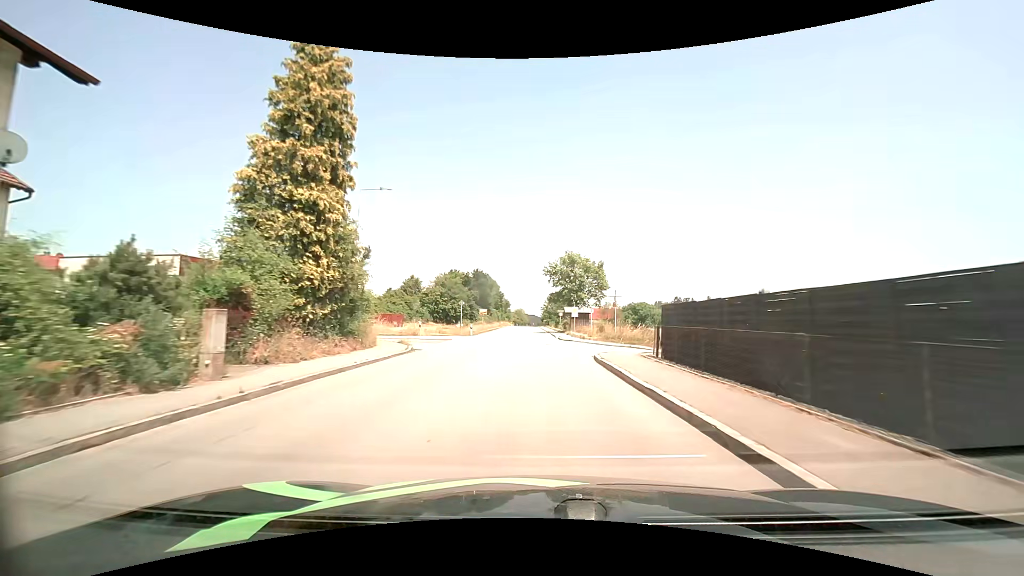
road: tertiary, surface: asphalt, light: Day
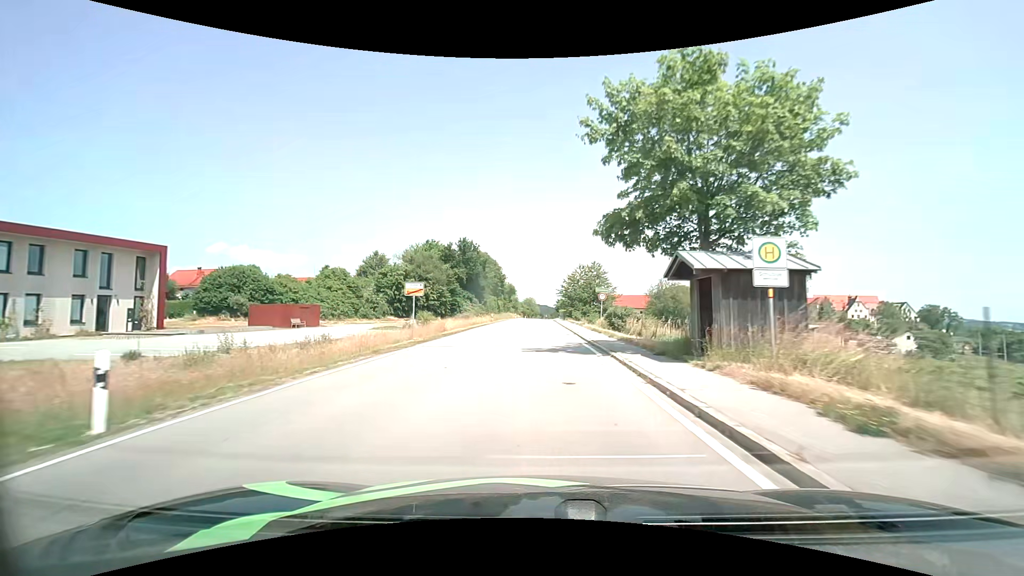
(-0.4, +40.3) m; -1°
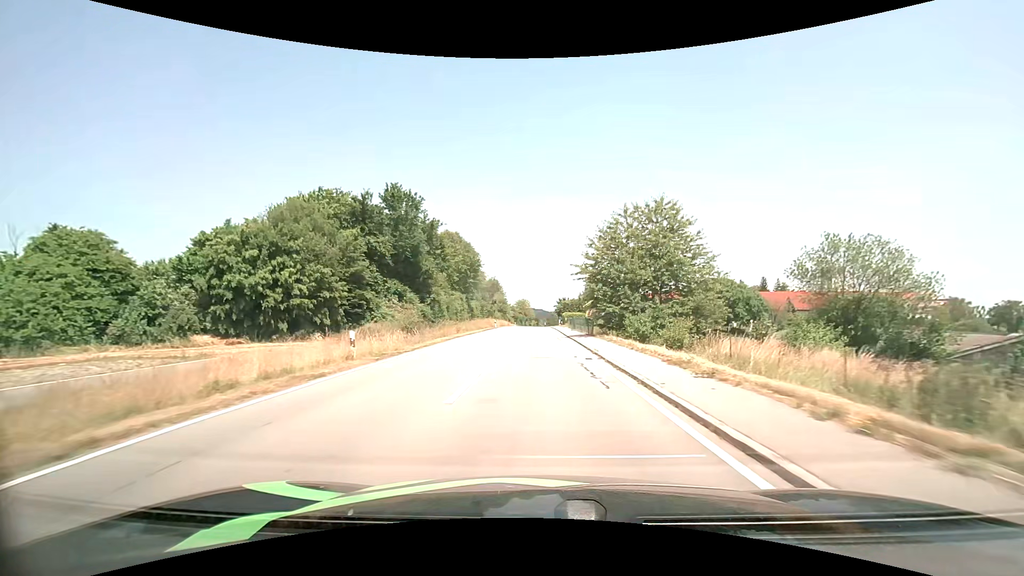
(+0.1, +42.0) m; +1°
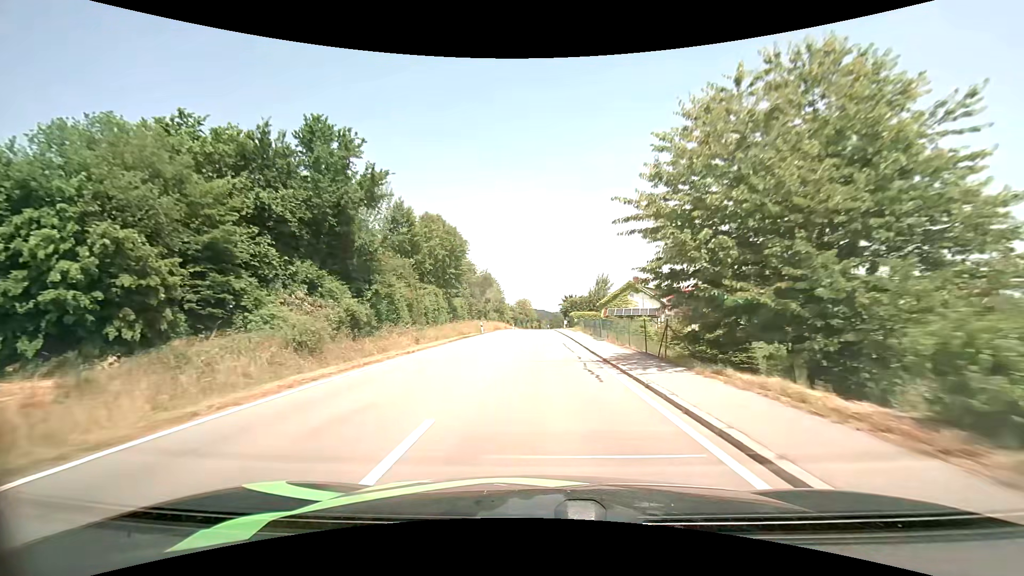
(0.0, +17.9) m; 0°
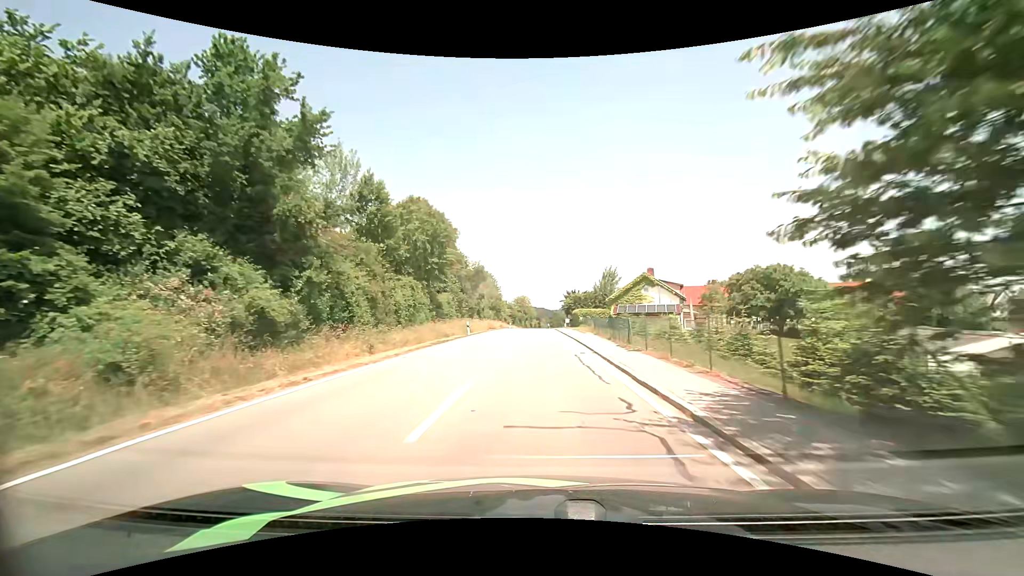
(0.0, +9.1) m; 0°
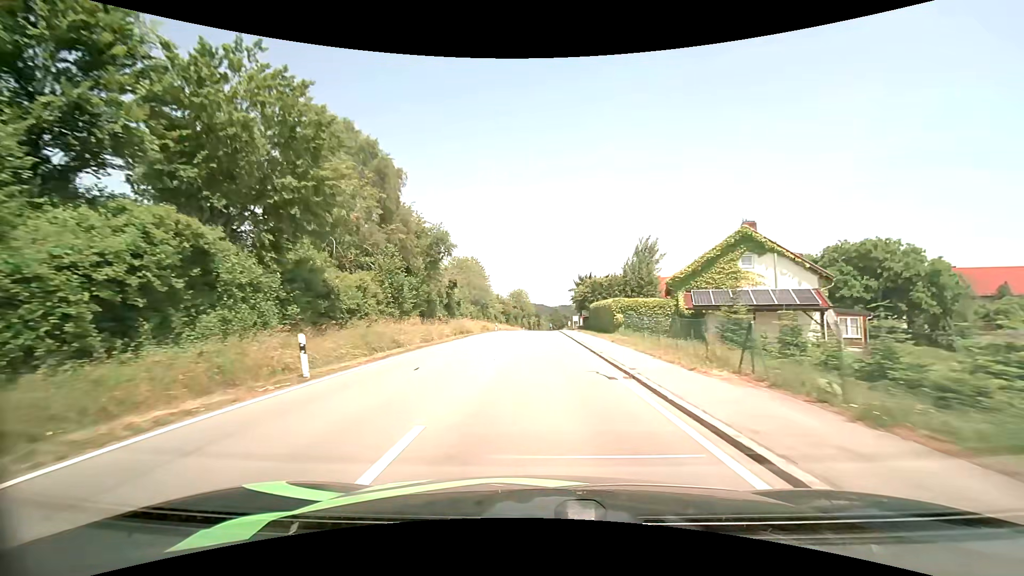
(+0.1, +27.5) m; 0°
(0, +10) (0, +20) (0, +30) (0, +40) (0, +50) (0, +60) (0, +70) (0, +80) (+1, +90) (+1, +100) m
